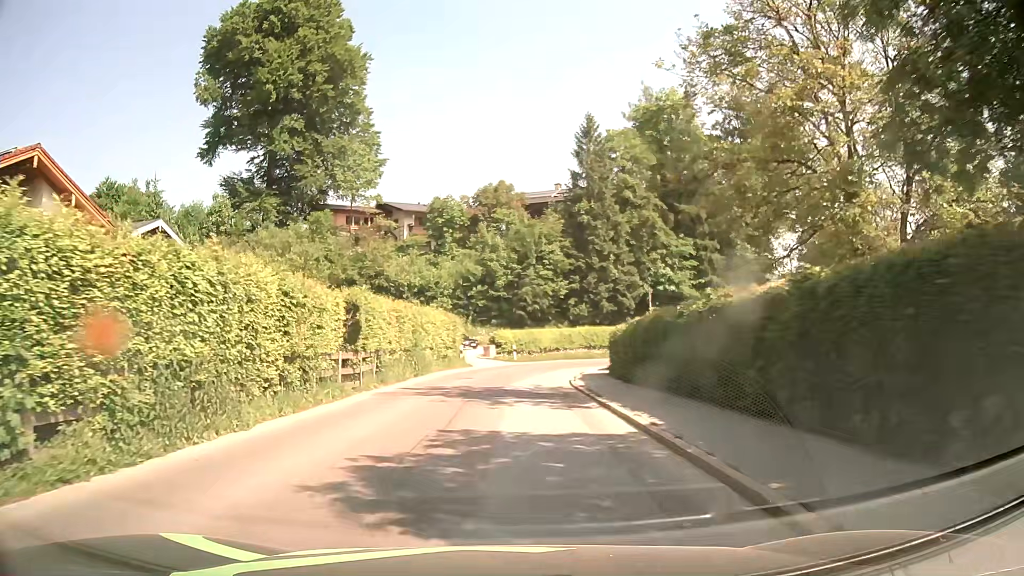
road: tertiary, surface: asphalt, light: Day
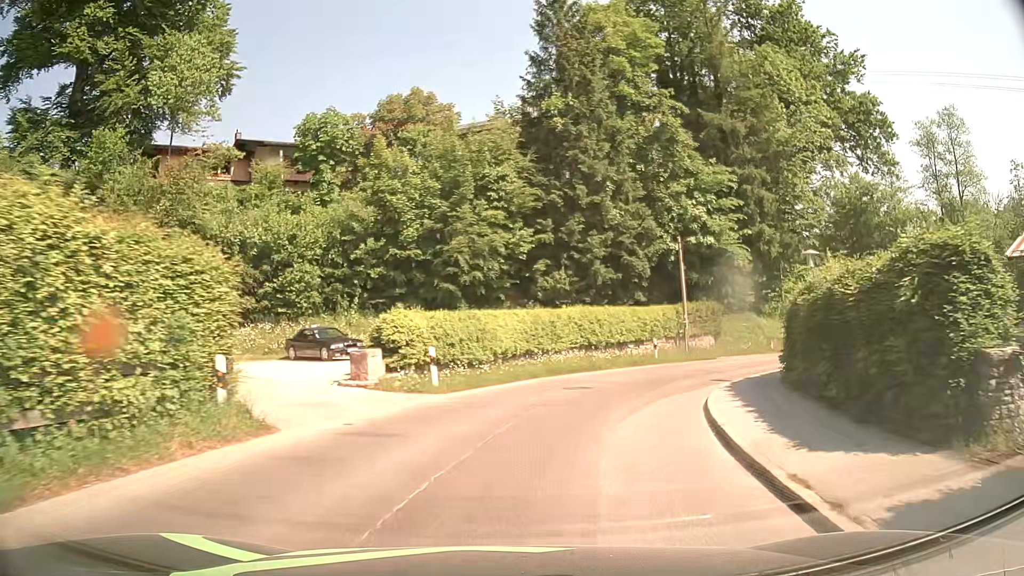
(+0.6, +27.5) m; +5°
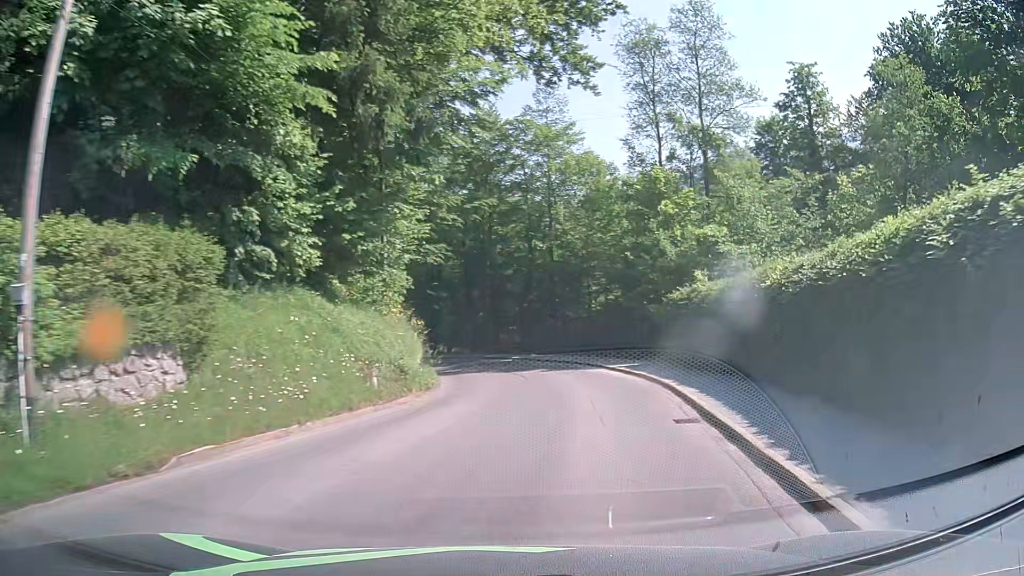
(+8.3, +26.3) m; +39°
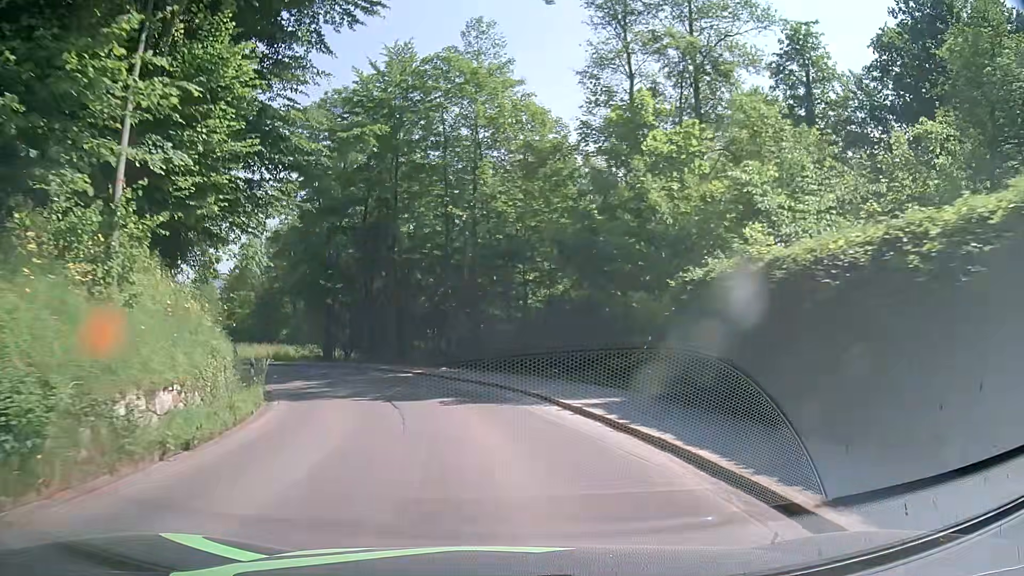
(+1.1, +11.8) m; +7°
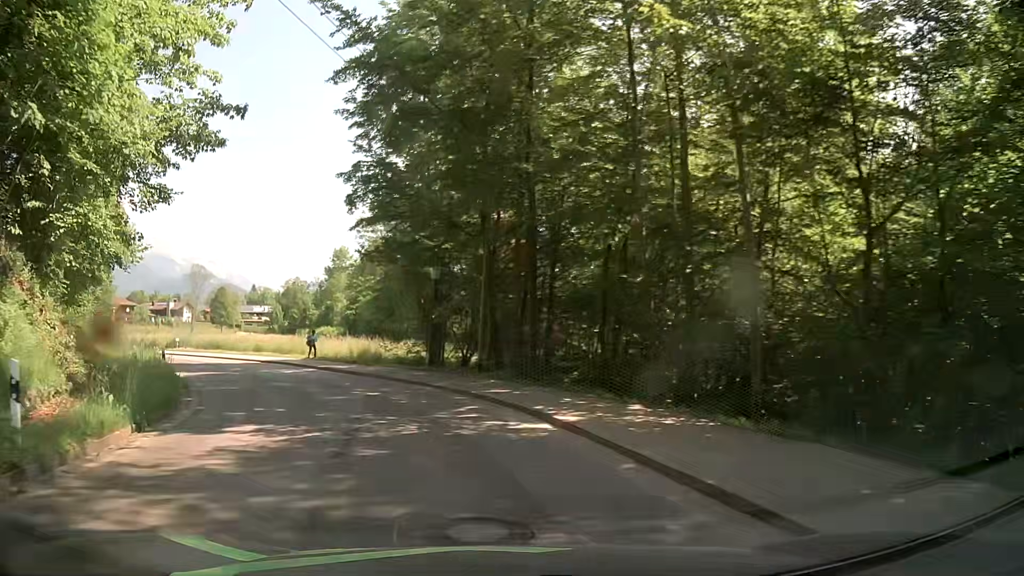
(-1.5, +17.7) m; -12°
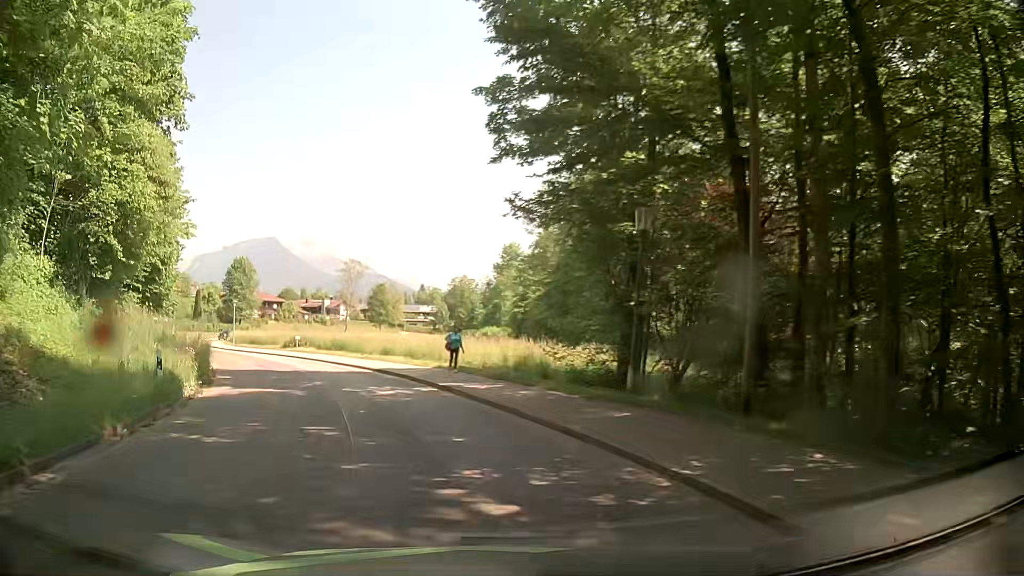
(-1.4, +11.1) m; -16°
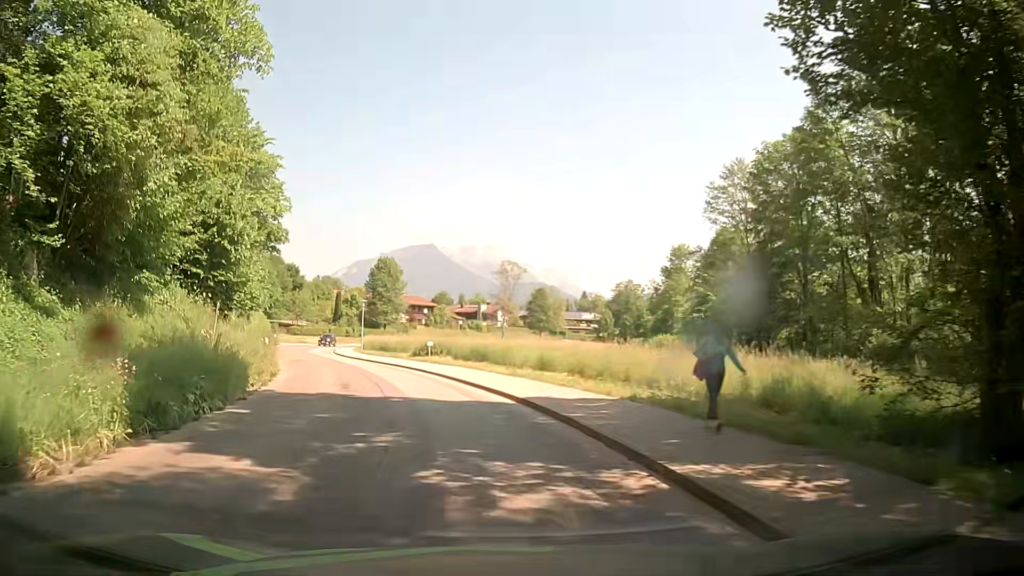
(-1.3, +10.8) m; -14°
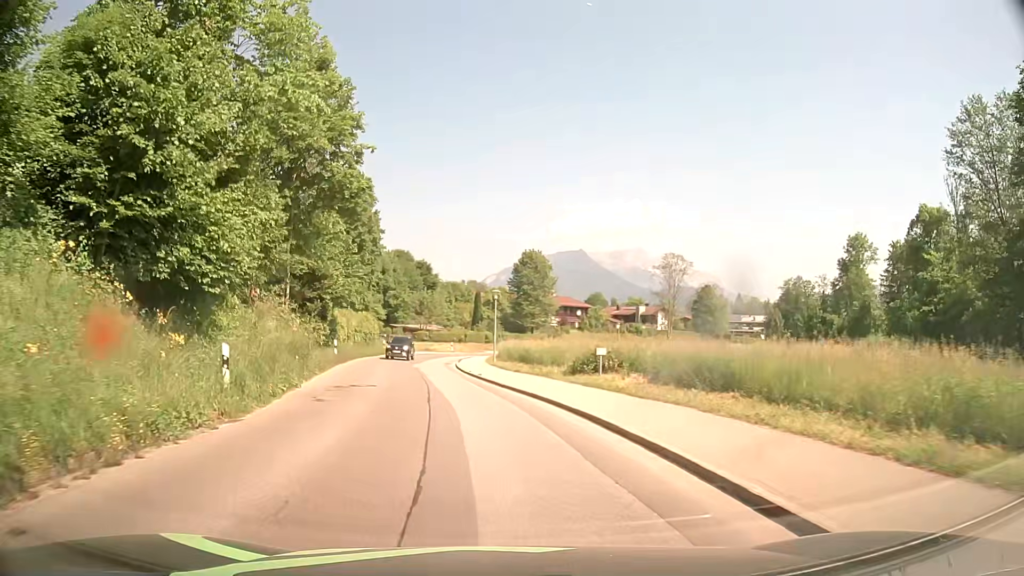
(-2.1, +17.5) m; -12°
(0, +10) (-2, +20) (-3, +30) (-5, +40) (-6, +50) (-6, +60) (-4, +69) (-1, +79) (+3, +88) (+8, +97) m
